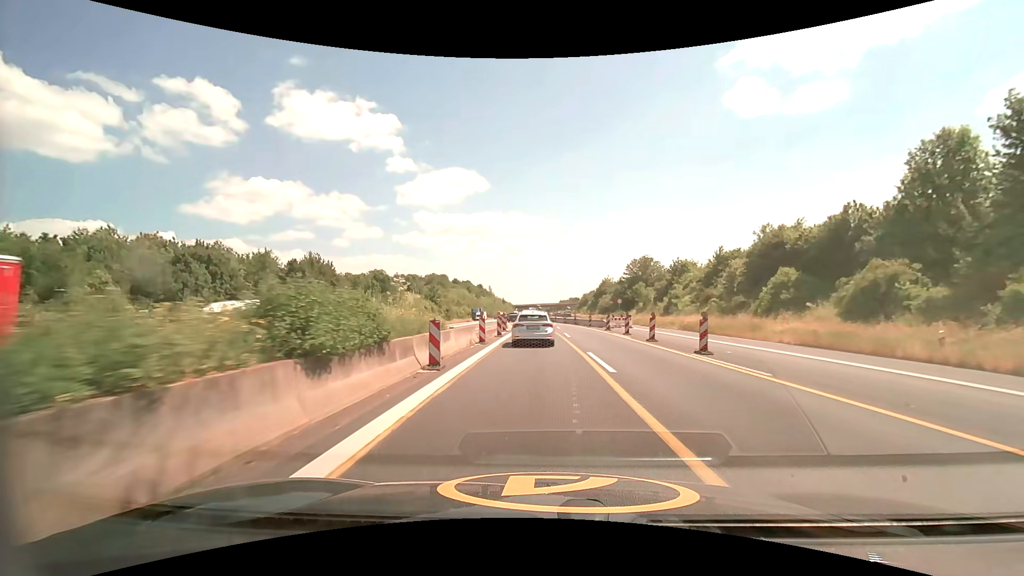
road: motorway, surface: asphalt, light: Day
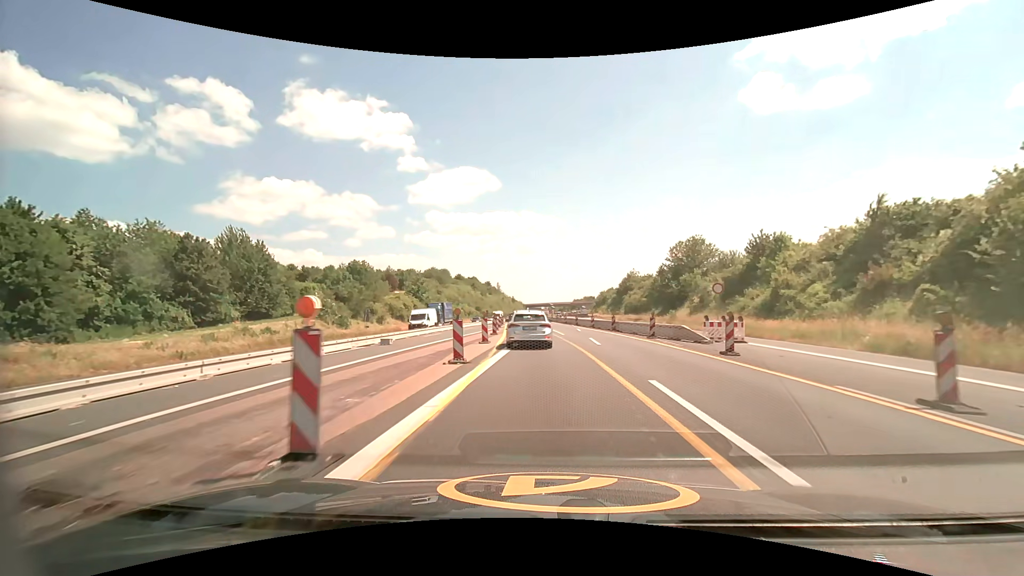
(-0.4, +25.5) m; -2°
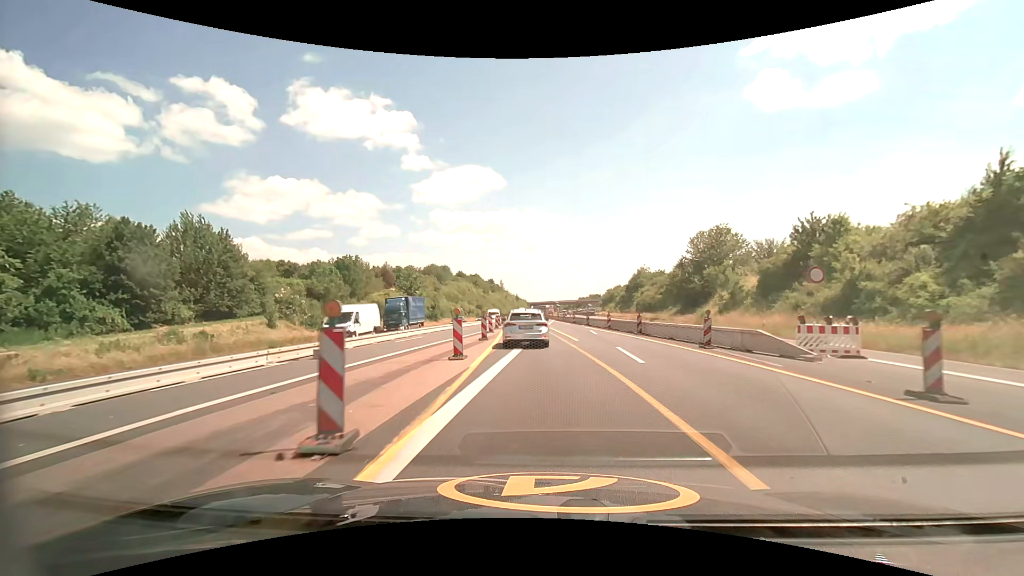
(0.0, +8.5) m; -1°
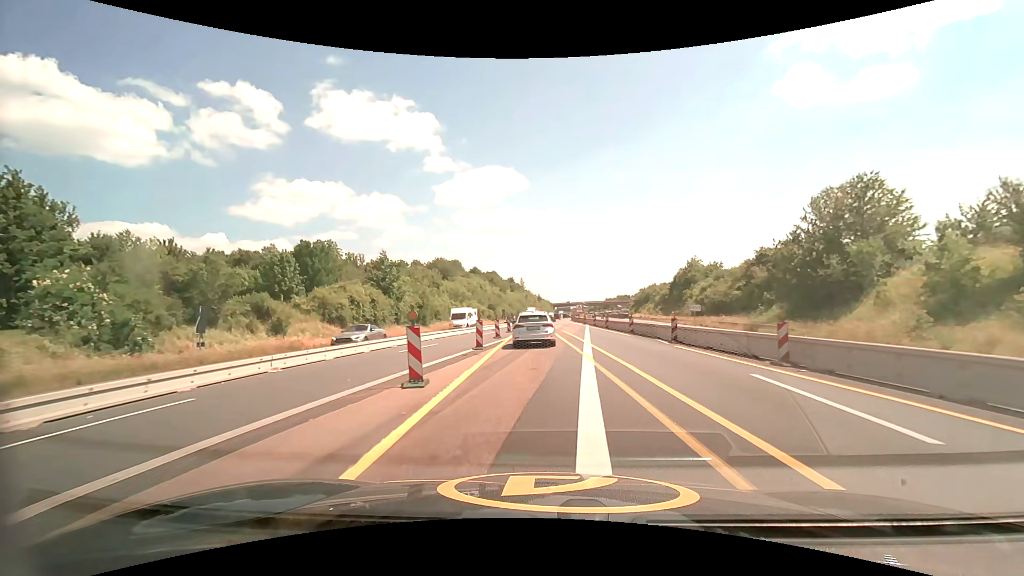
(-0.5, +25.5) m; -3°
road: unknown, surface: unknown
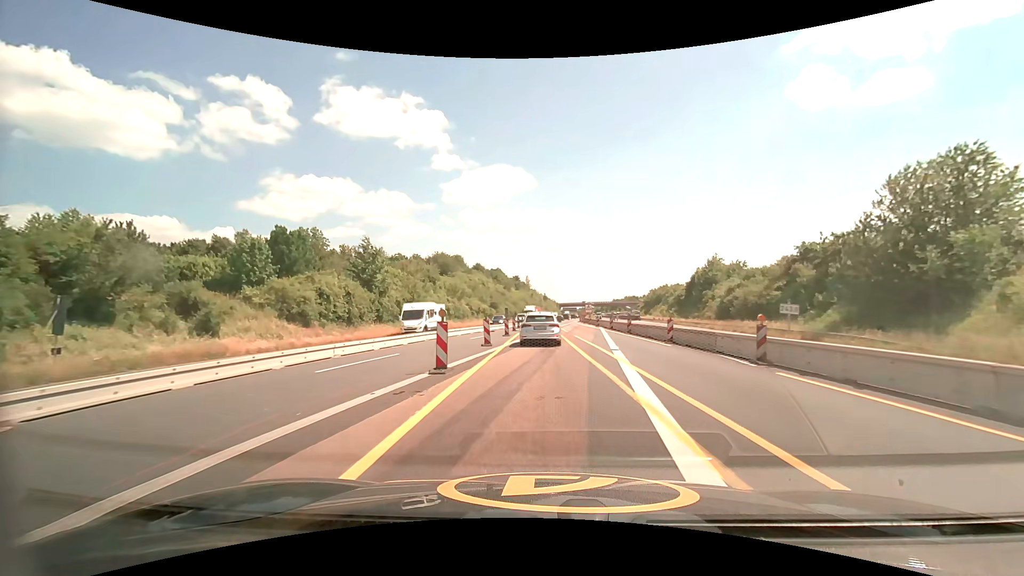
(-0.1, +8.9) m; -1°
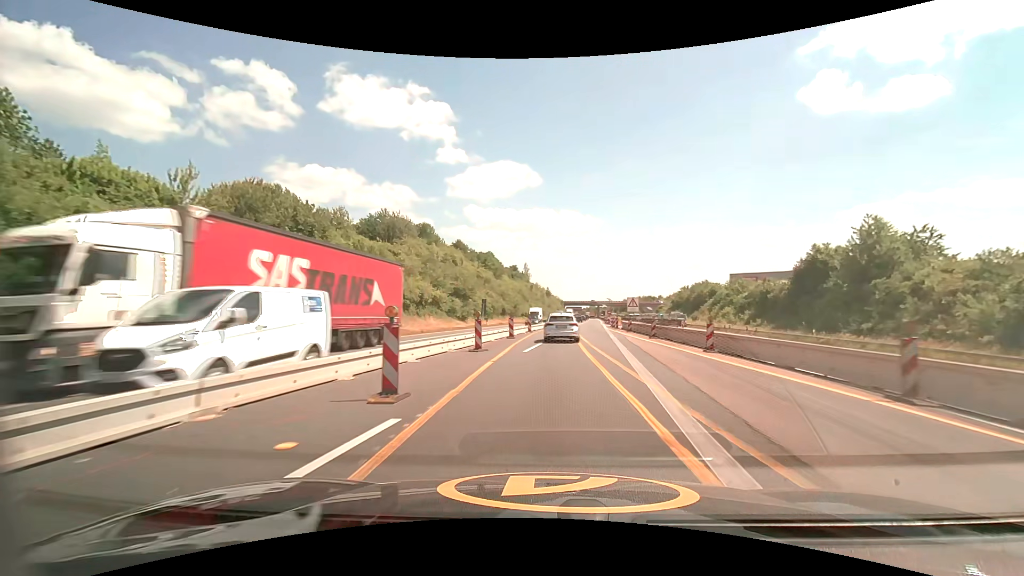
(-0.1, +49.0) m; 0°
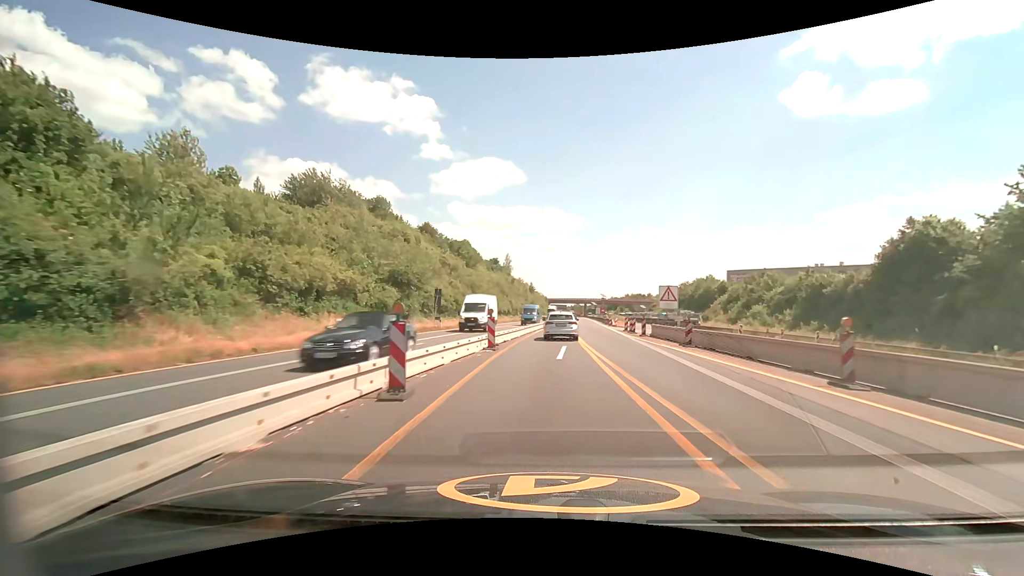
(+0.2, +21.5) m; +2°
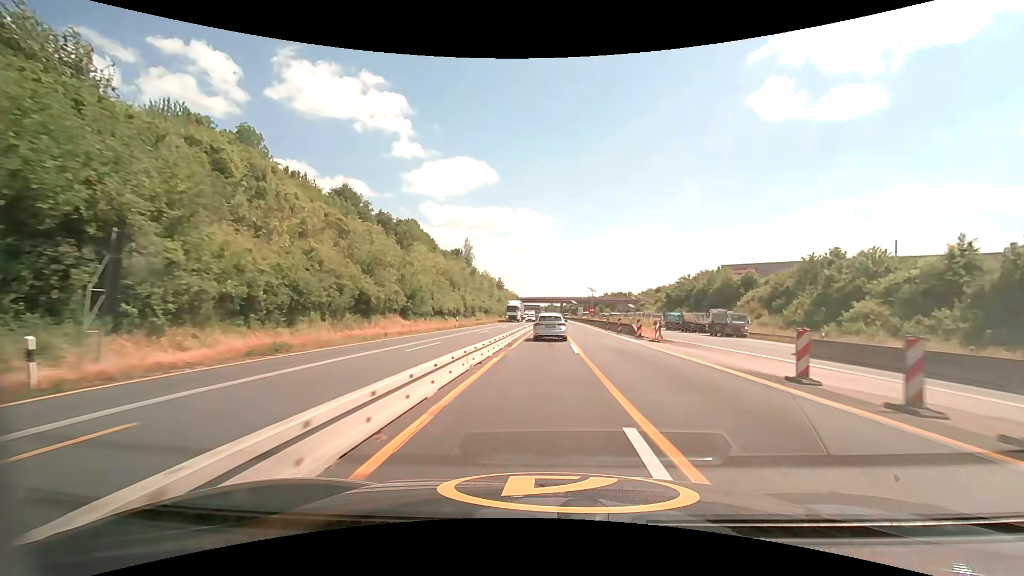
(+1.1, +32.8) m; +3°
(0, +10) (0, +20) (0, +30) (+1, +40) (+1, +50) (+1, +60) (+1, +70) (+2, +80) (+2, +90) (+2, +100) m
